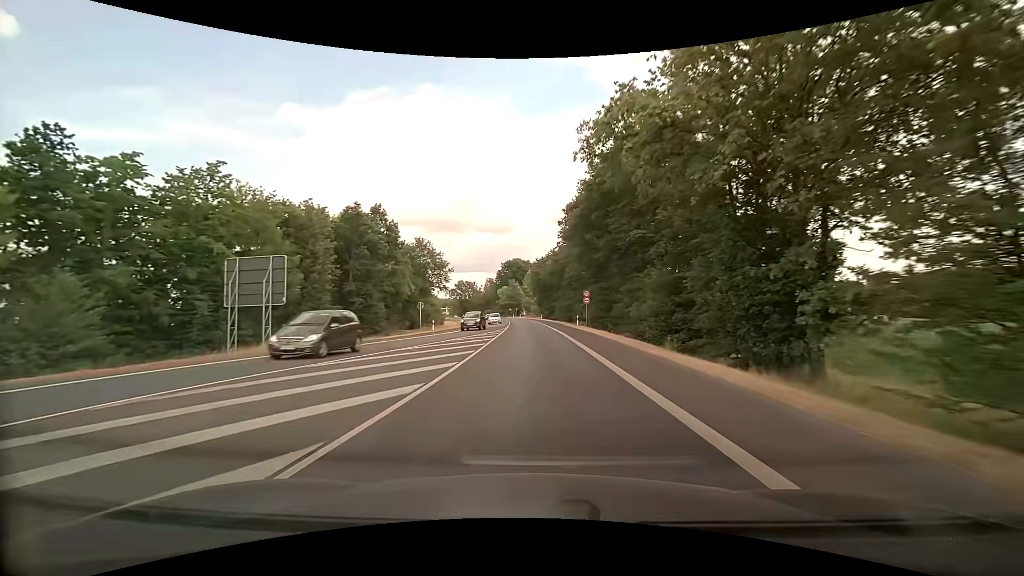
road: primary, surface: asphalt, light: Day
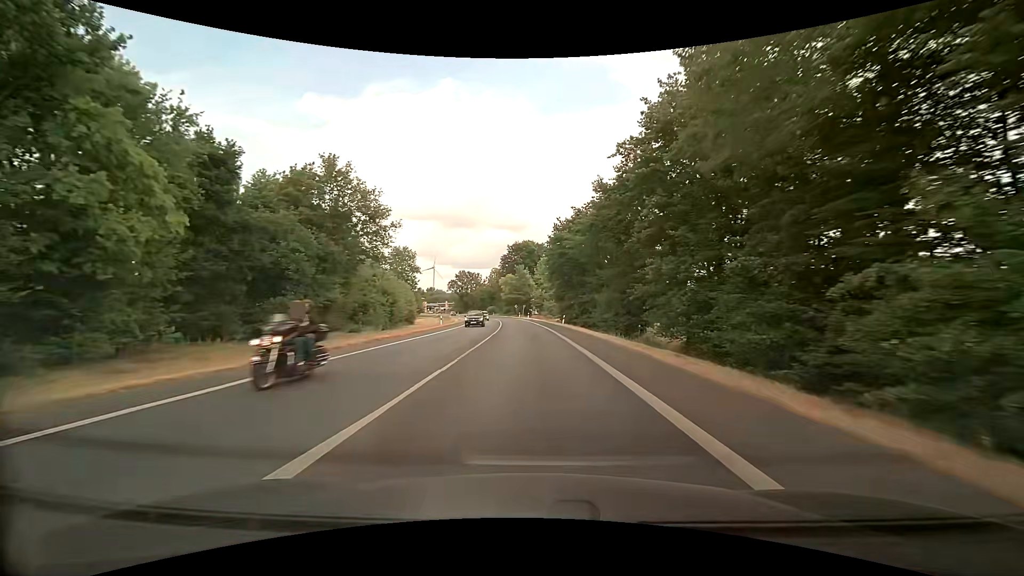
(-0.7, +43.2) m; -2°
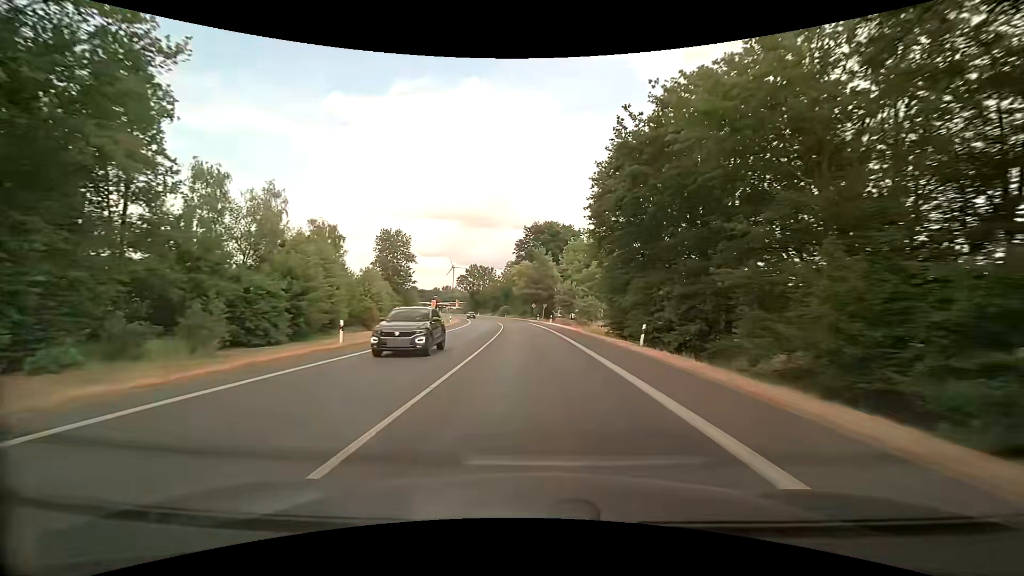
(-0.3, +32.4) m; -2°
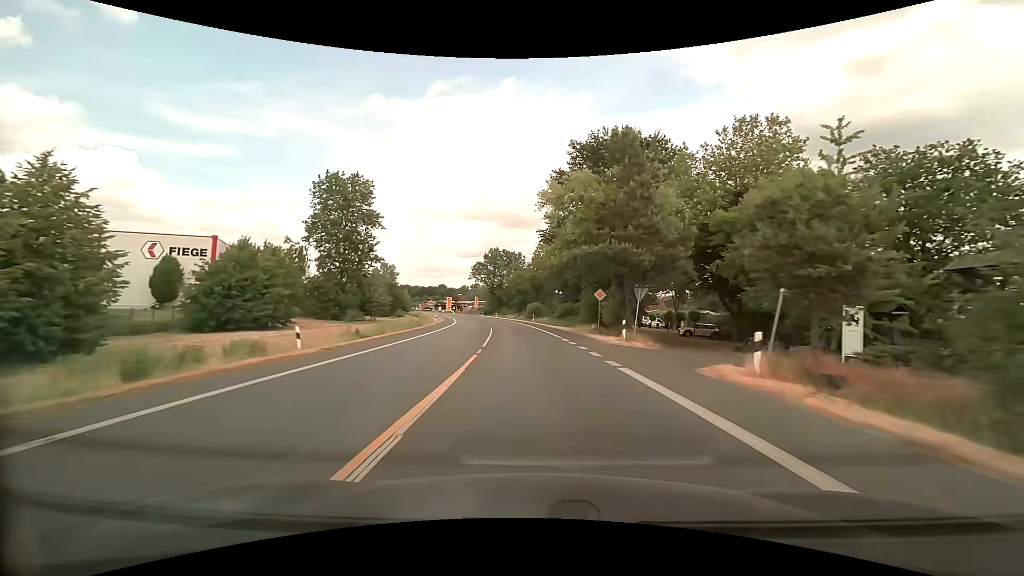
(-1.9, +53.8) m; -4°
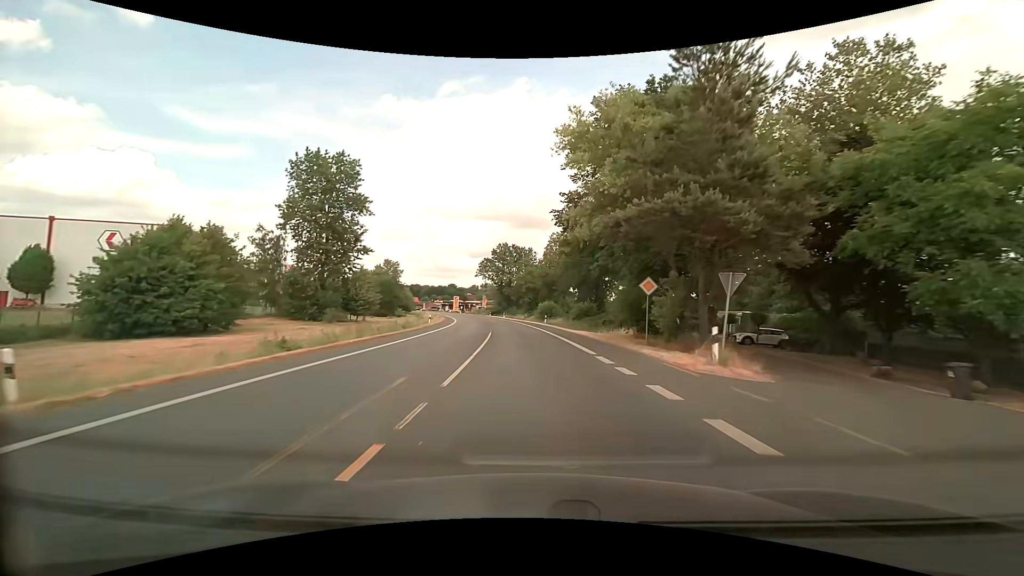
(-0.1, +10.8) m; -1°
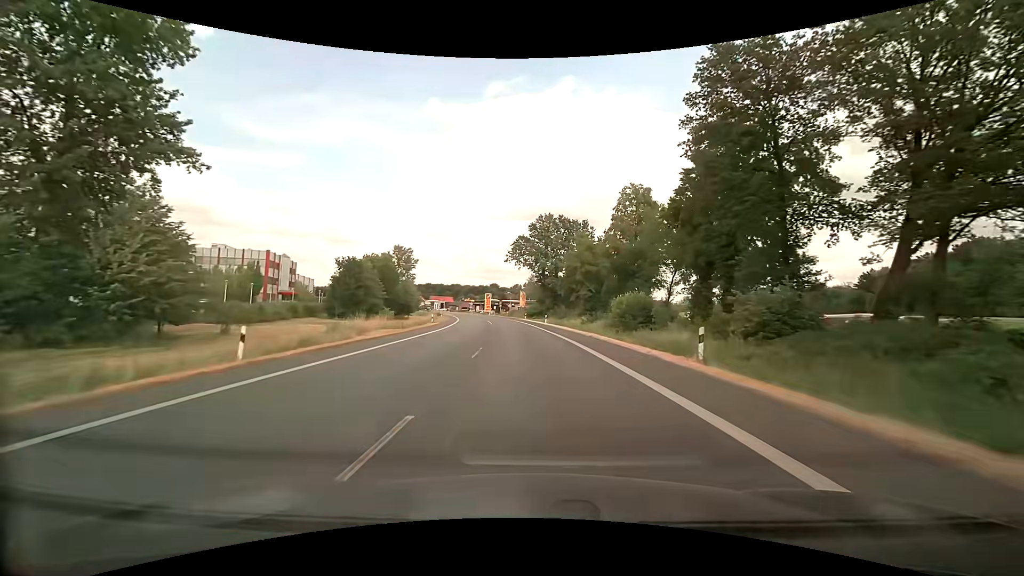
(-2.0, +43.1) m; -5°
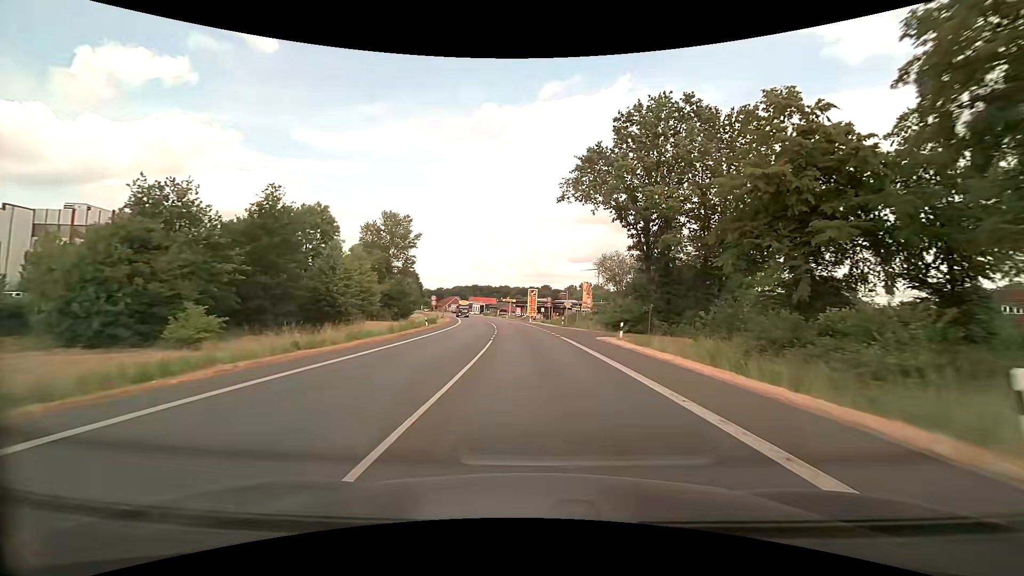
(-3.1, +54.0) m; -6°
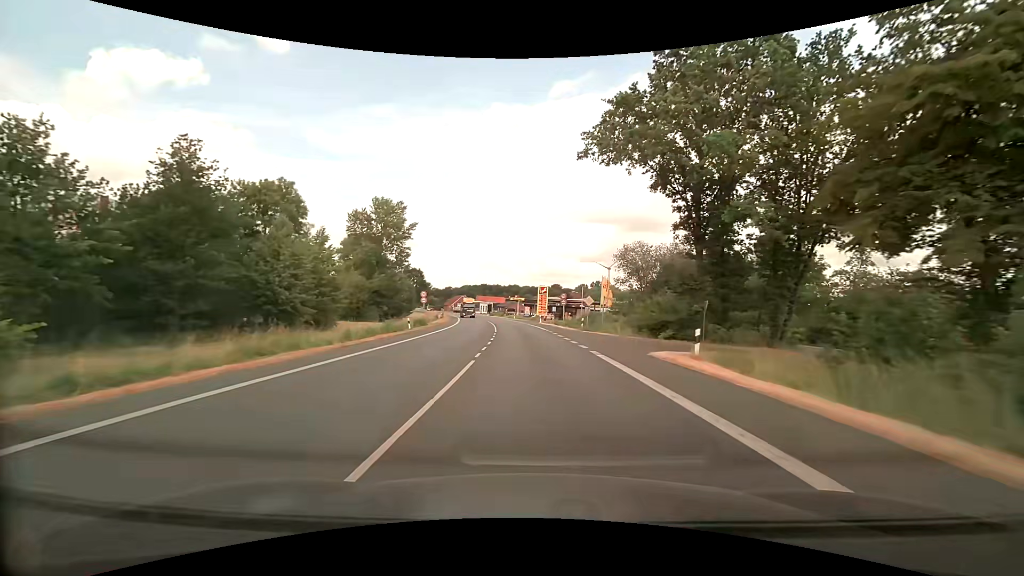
(-0.1, +10.8) m; -1°
